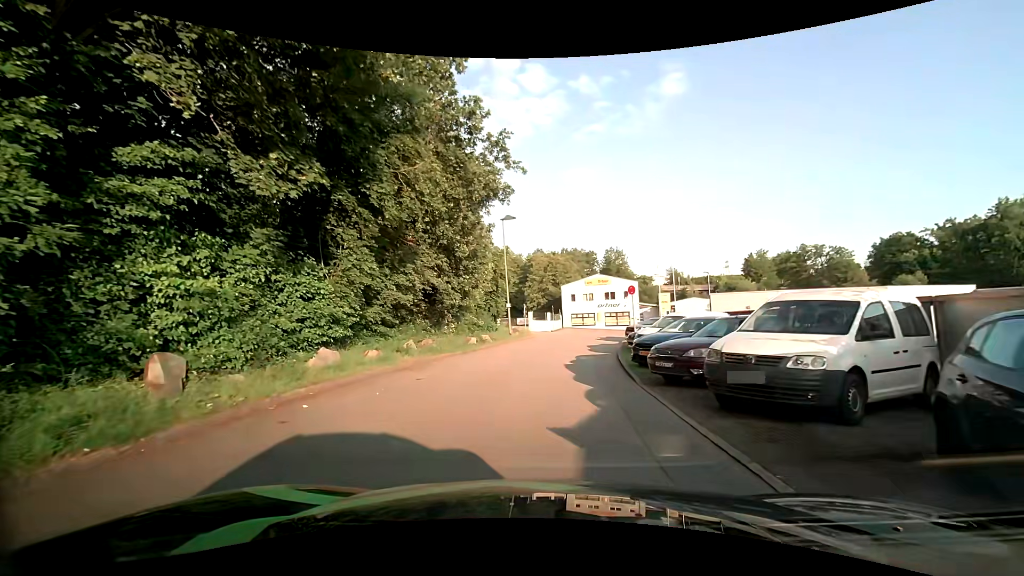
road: residential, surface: asphalt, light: Day
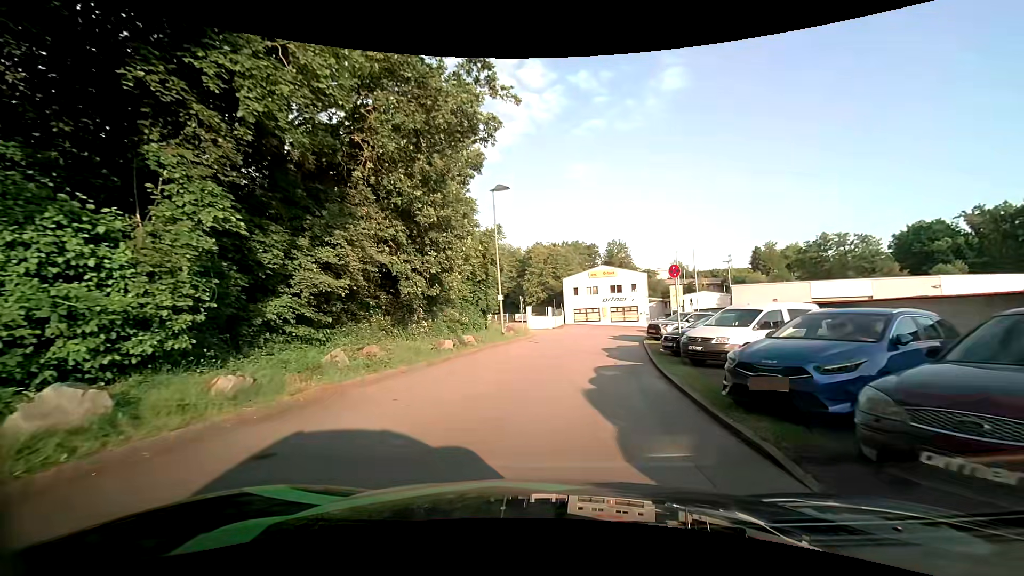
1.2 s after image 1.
(-0.1, +6.9) m; 0°
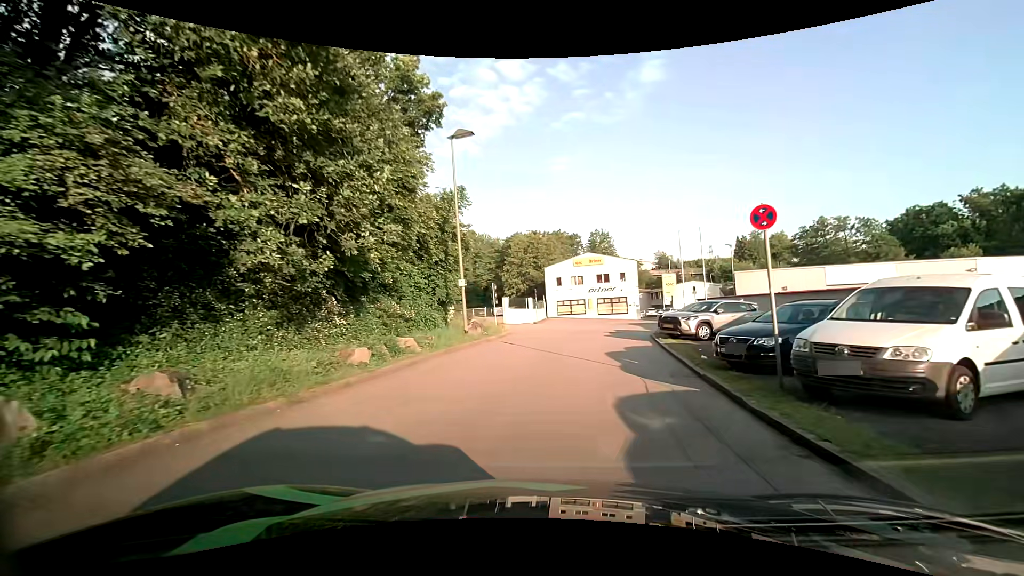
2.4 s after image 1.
(+0.1, +7.2) m; +2°
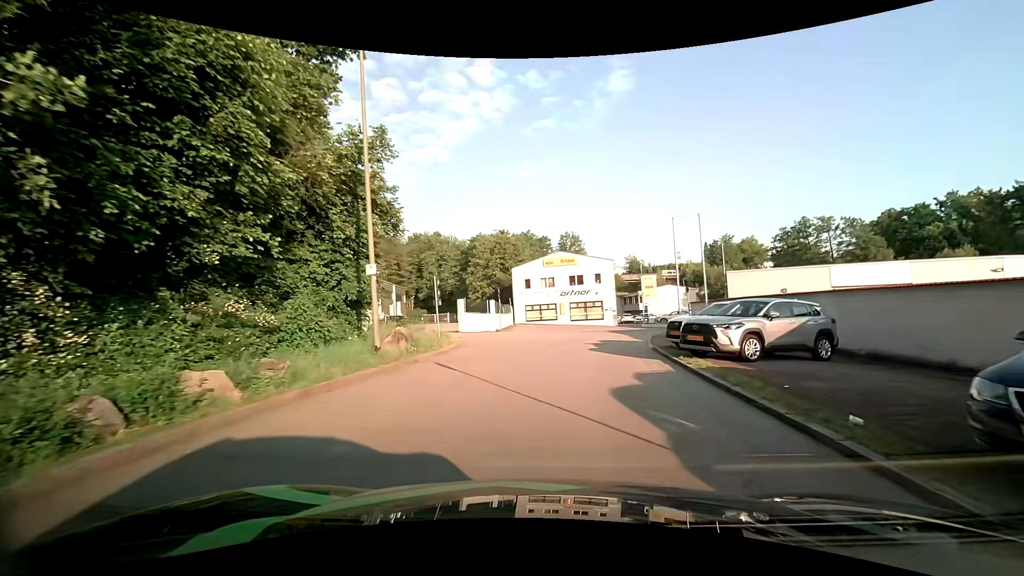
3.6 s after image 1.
(+0.2, +7.2) m; +3°
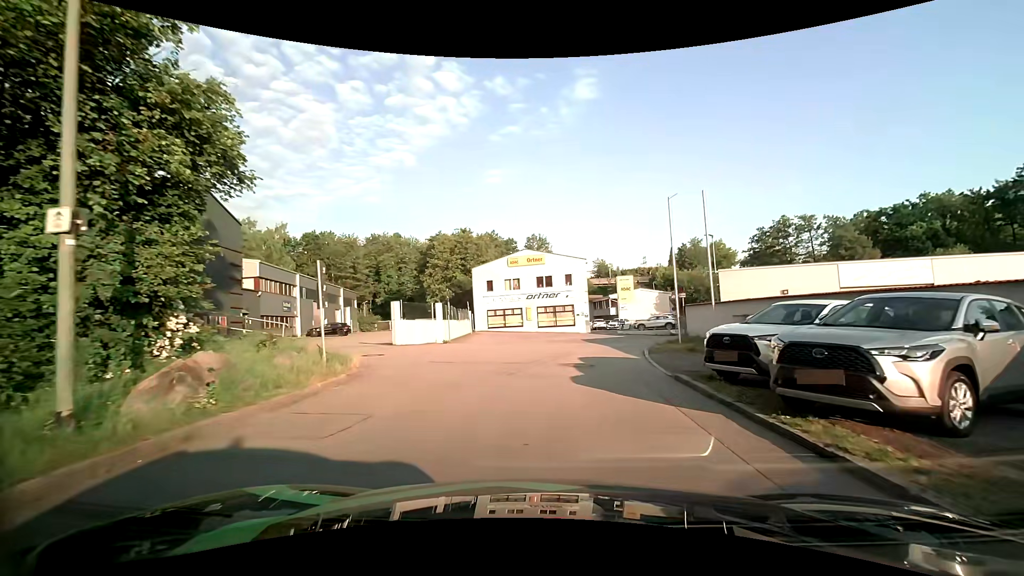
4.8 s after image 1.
(+0.3, +7.1) m; +5°
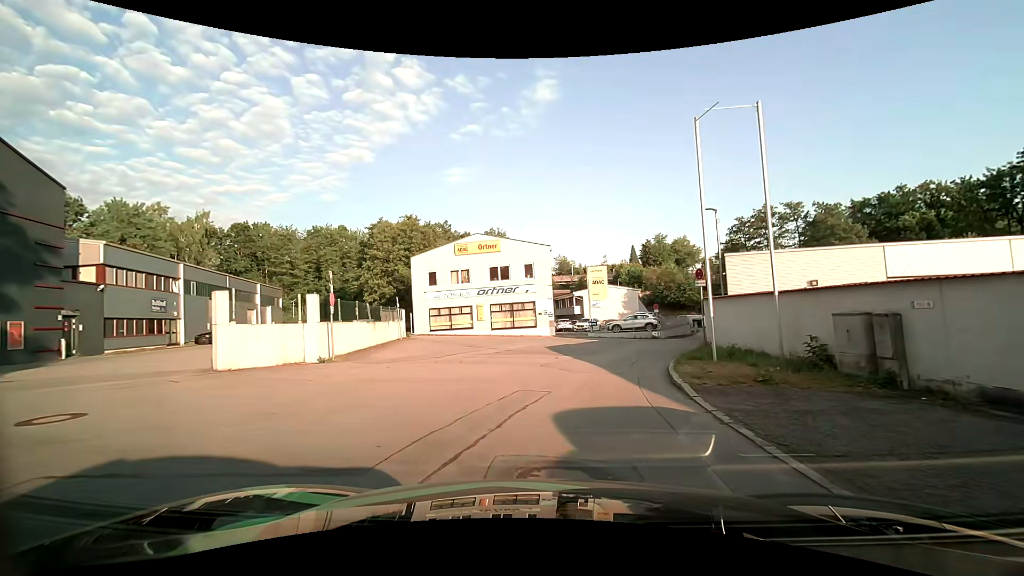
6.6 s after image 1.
(+0.4, +9.9) m; +5°
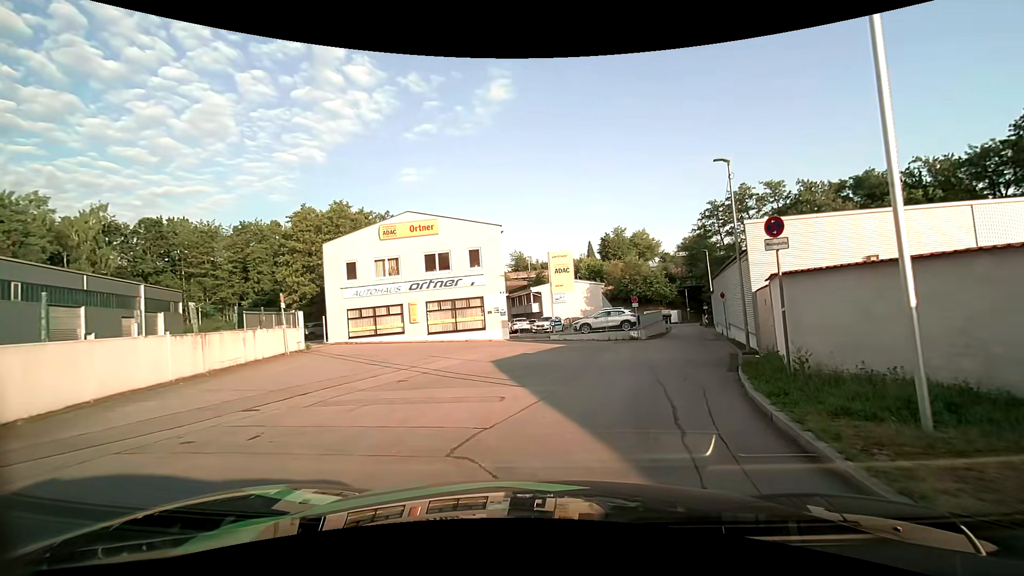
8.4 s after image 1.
(+0.3, +9.1) m; +3°
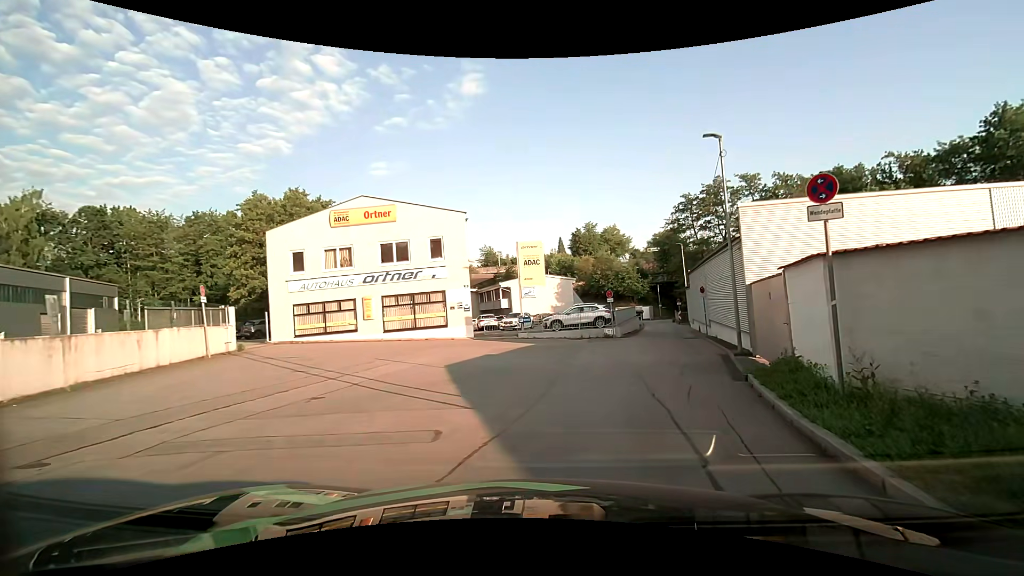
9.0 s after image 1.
(+0.1, +2.9) m; +3°
